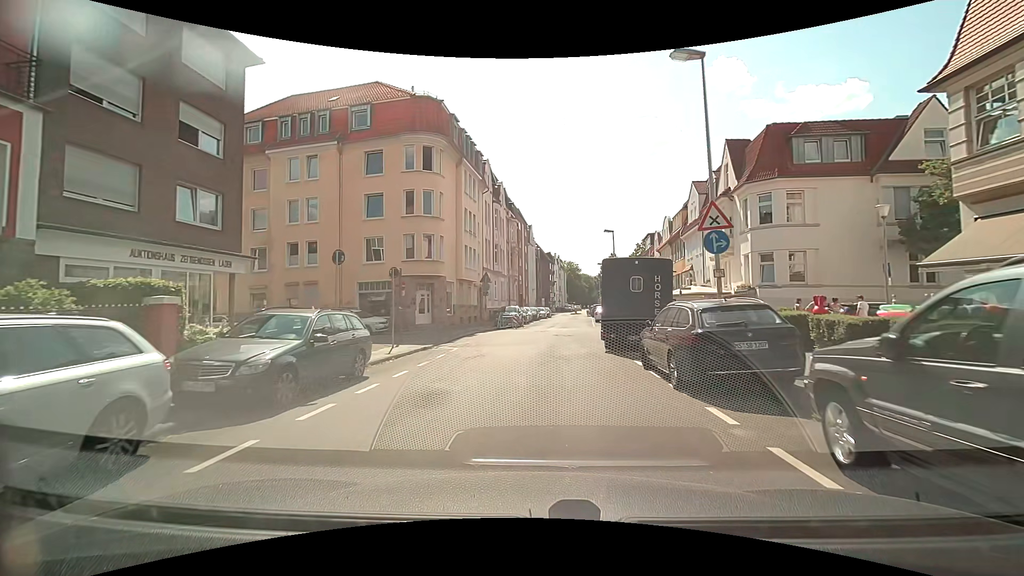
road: residential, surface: asphalt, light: Day
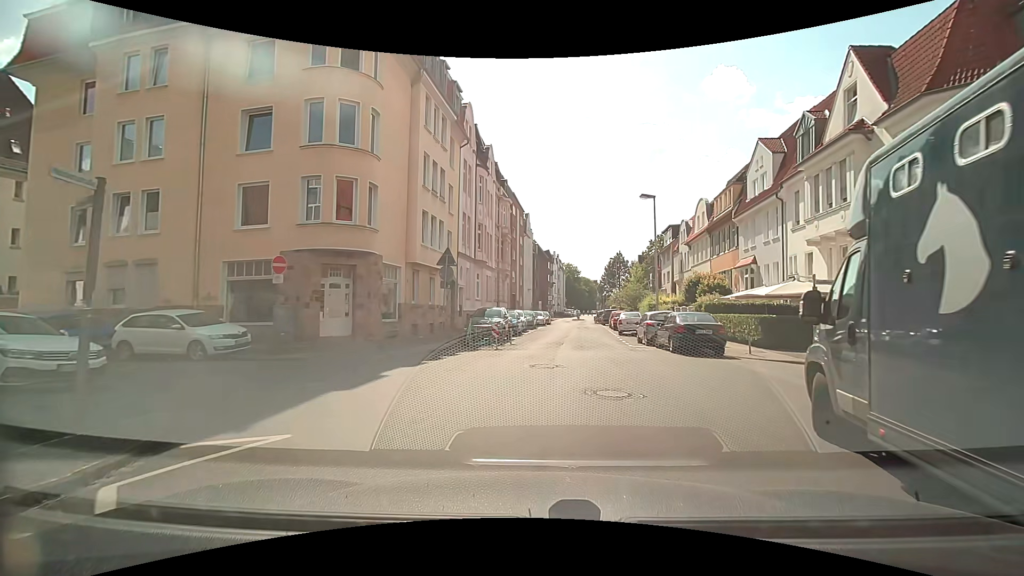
(+0.1, +14.5) m; -1°
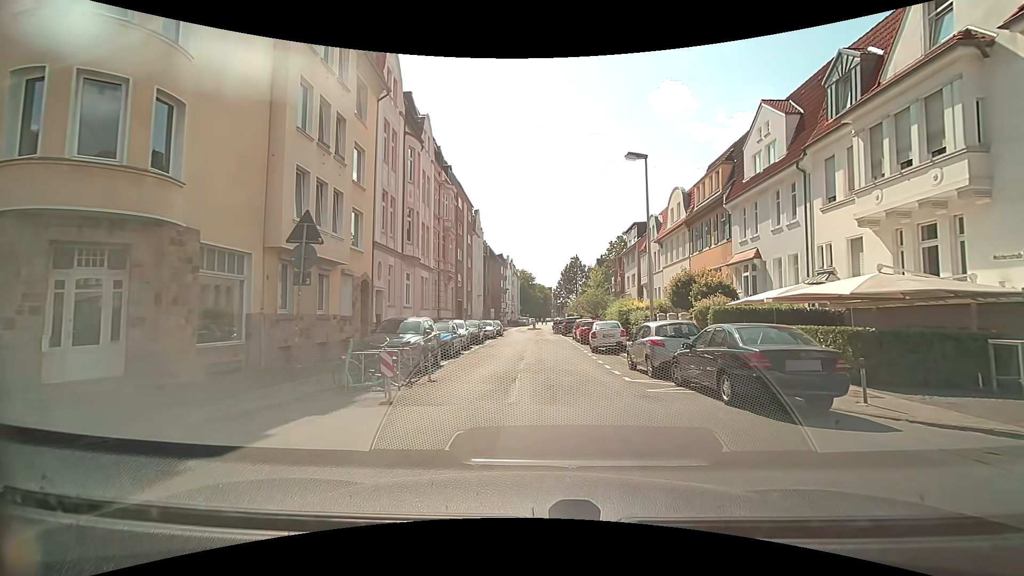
(+0.7, +8.6) m; +7°
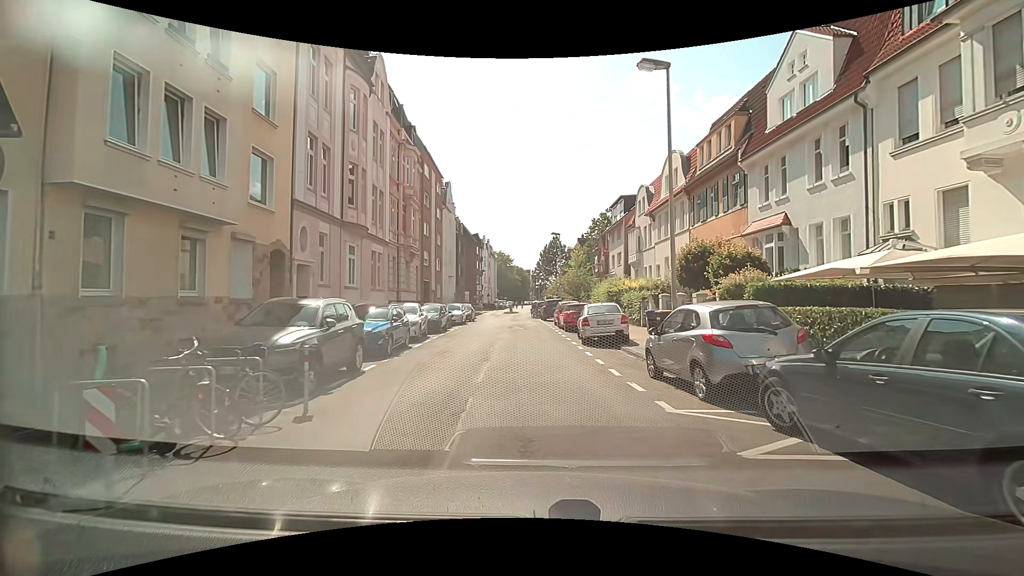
(+0.1, +5.9) m; +3°
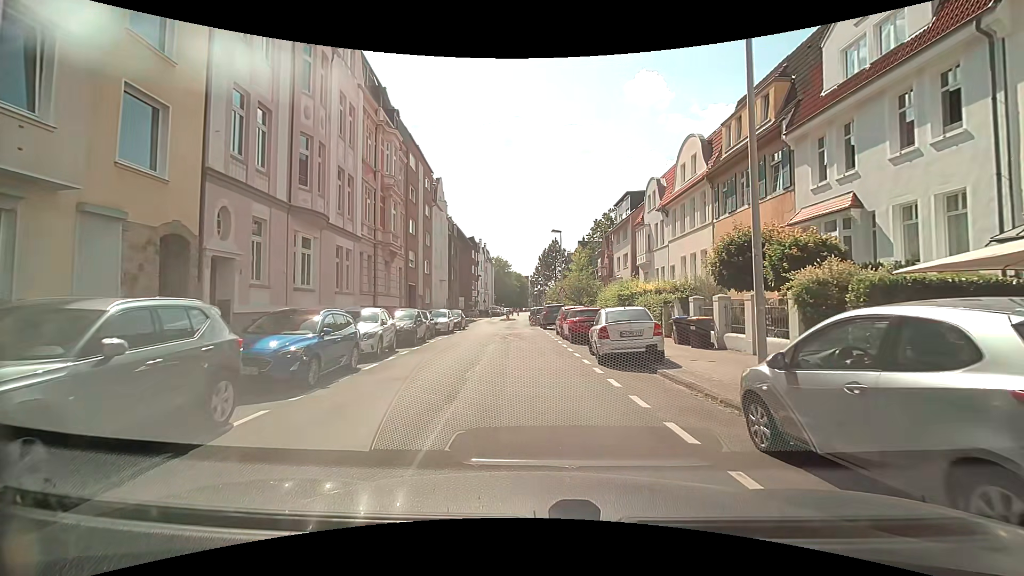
(-0.1, +5.0) m; -1°
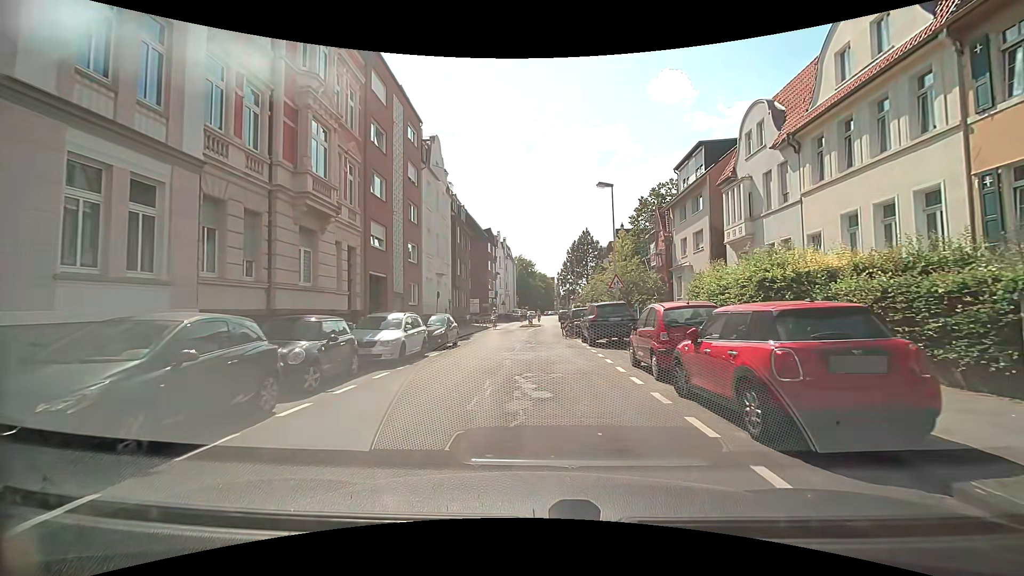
(-0.5, +15.5) m; -2°
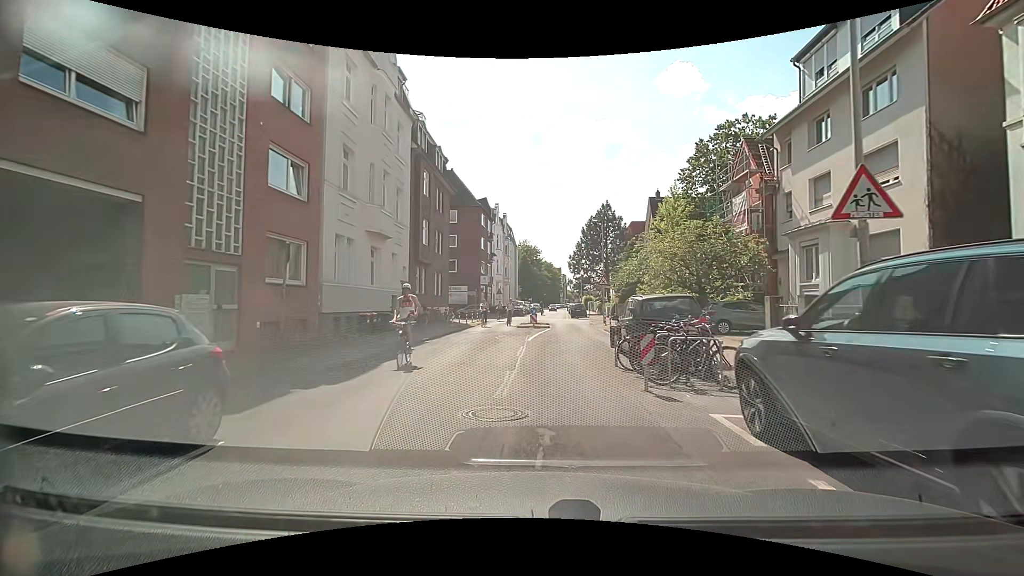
(-0.3, +18.2) m; 0°
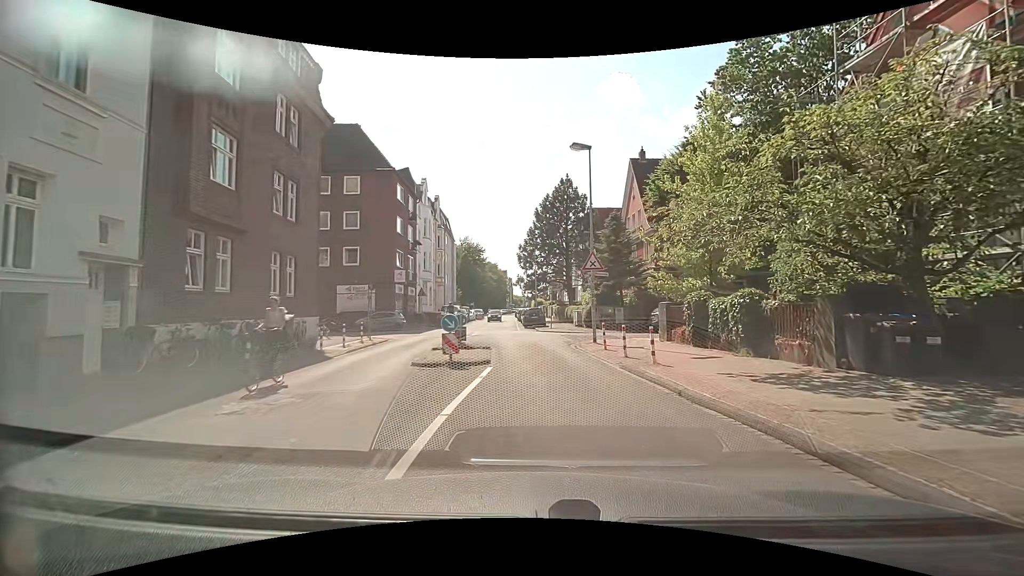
(+0.1, +17.4) m; +4°
(0, +10) (0, +20) (-1, +30) (-2, +40) (-3, +50) (-3, +60) (-3, +70) (-3, +80) (-3, +90) (-4, +100) m
